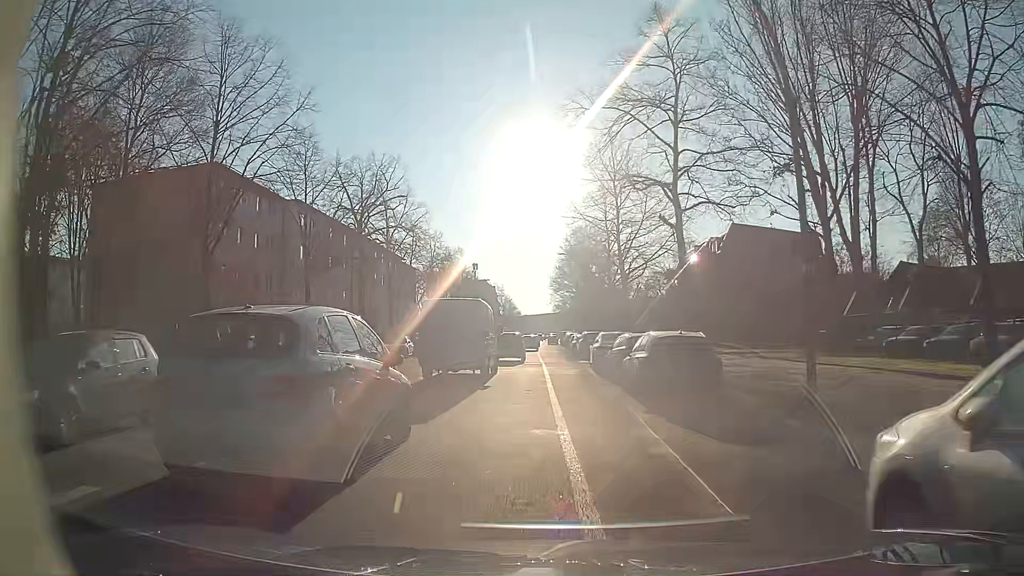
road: secondary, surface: asphalt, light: Day
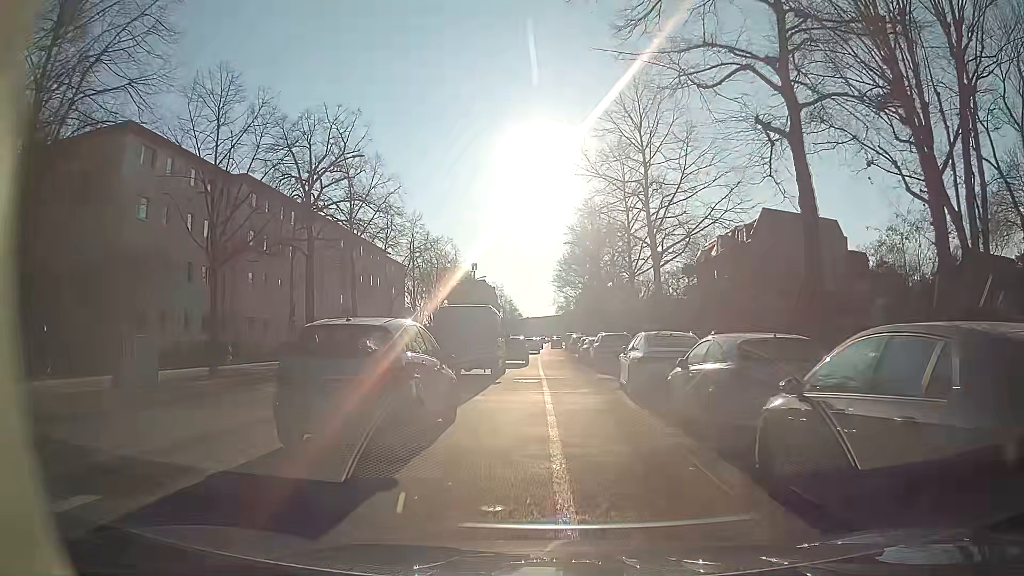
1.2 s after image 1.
(-0.2, +11.0) m; -2°
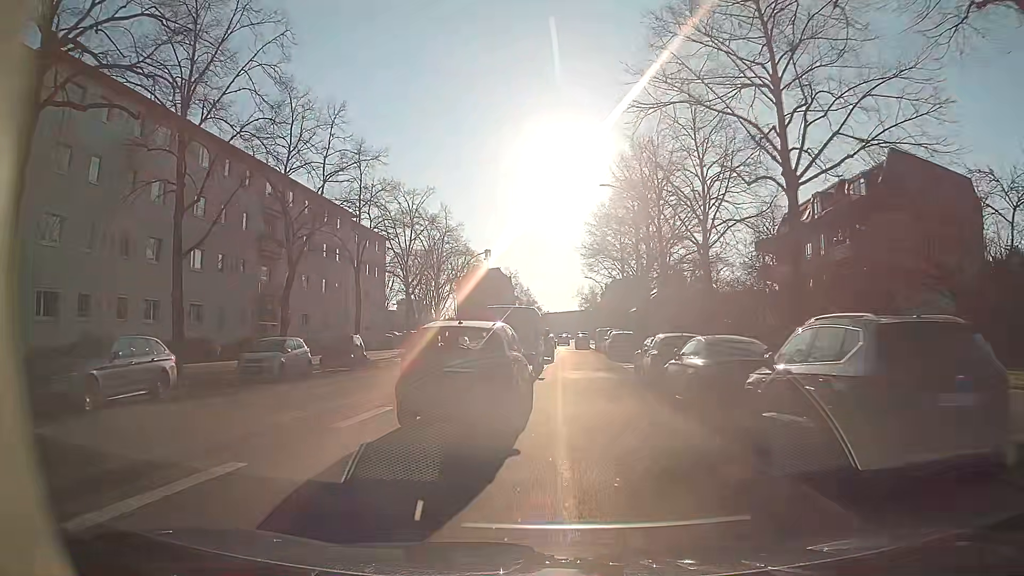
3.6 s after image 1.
(0.0, +23.7) m; 0°
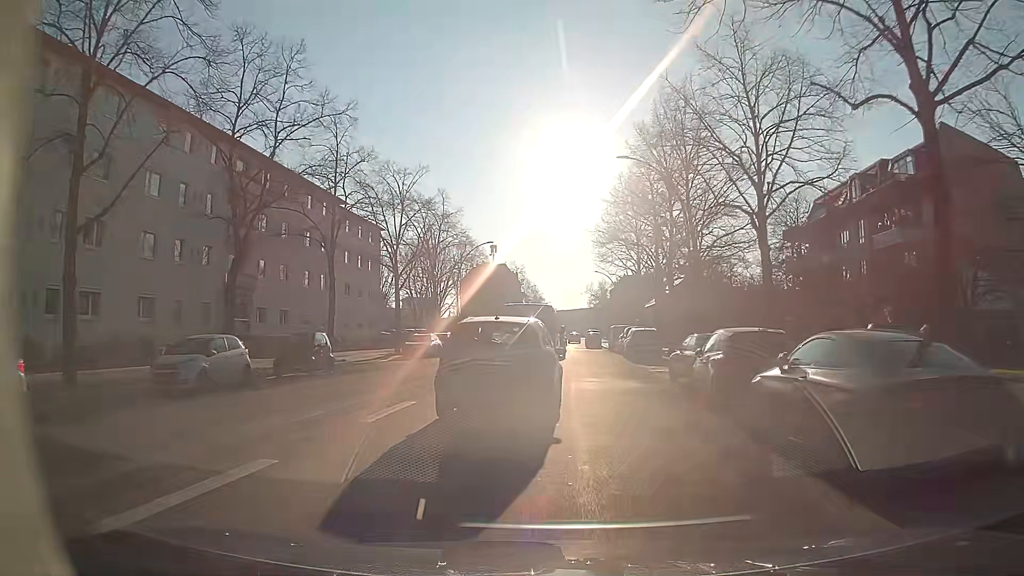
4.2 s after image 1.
(-0.1, +6.0) m; -1°
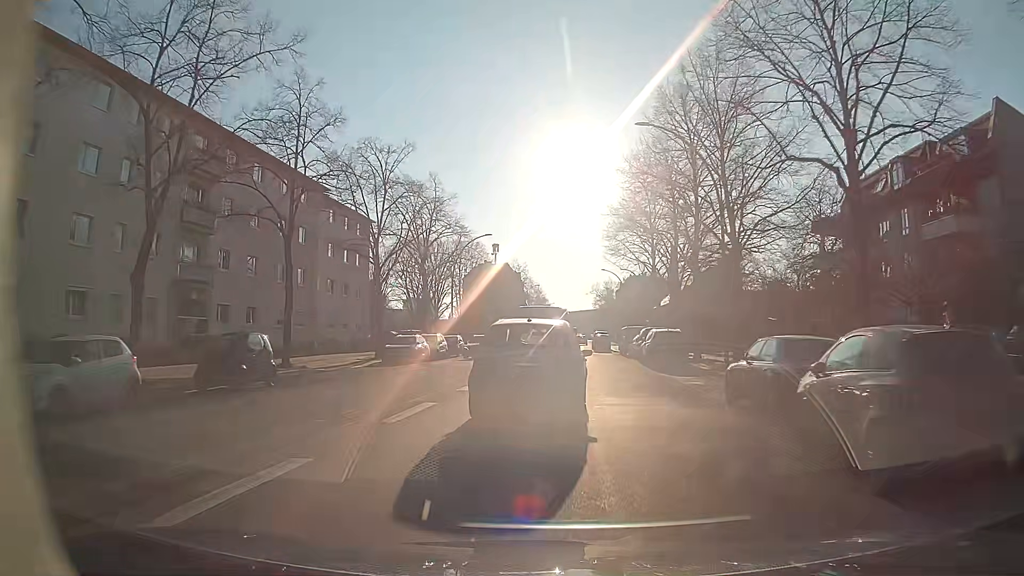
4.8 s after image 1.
(-0.1, +6.0) m; -1°
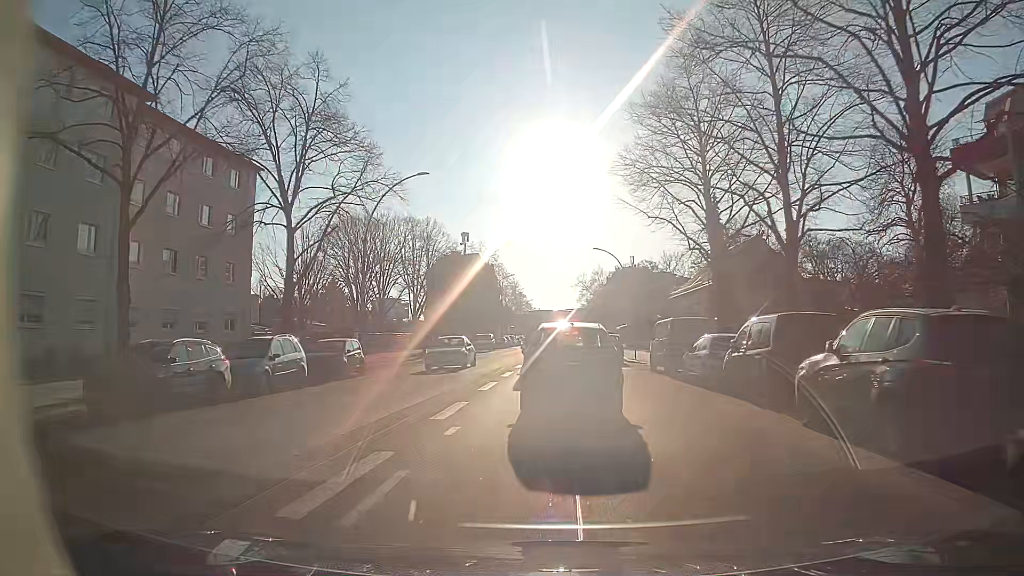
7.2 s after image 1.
(+0.4, +23.1) m; +2°
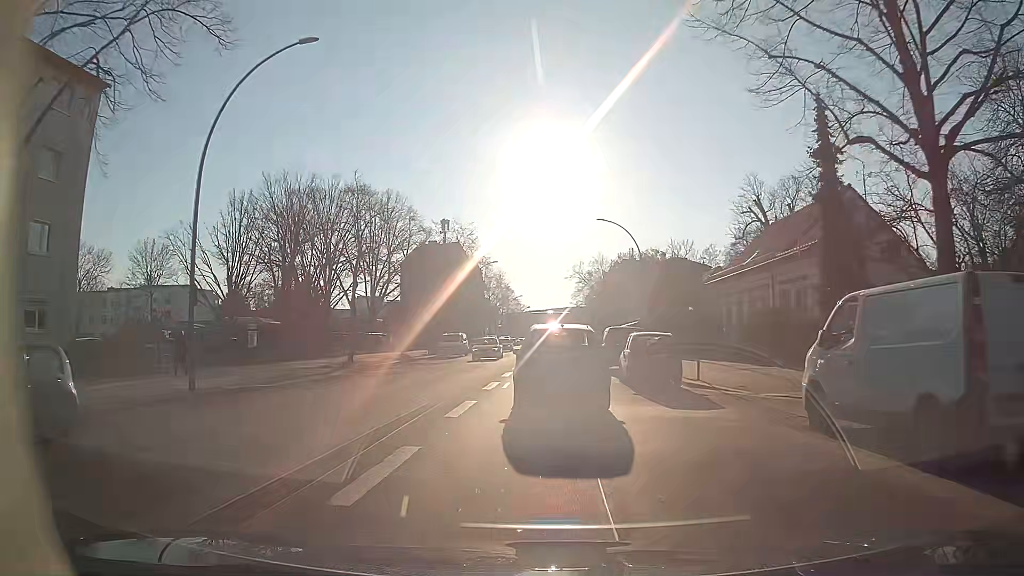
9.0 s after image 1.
(0.0, +17.6) m; +1°
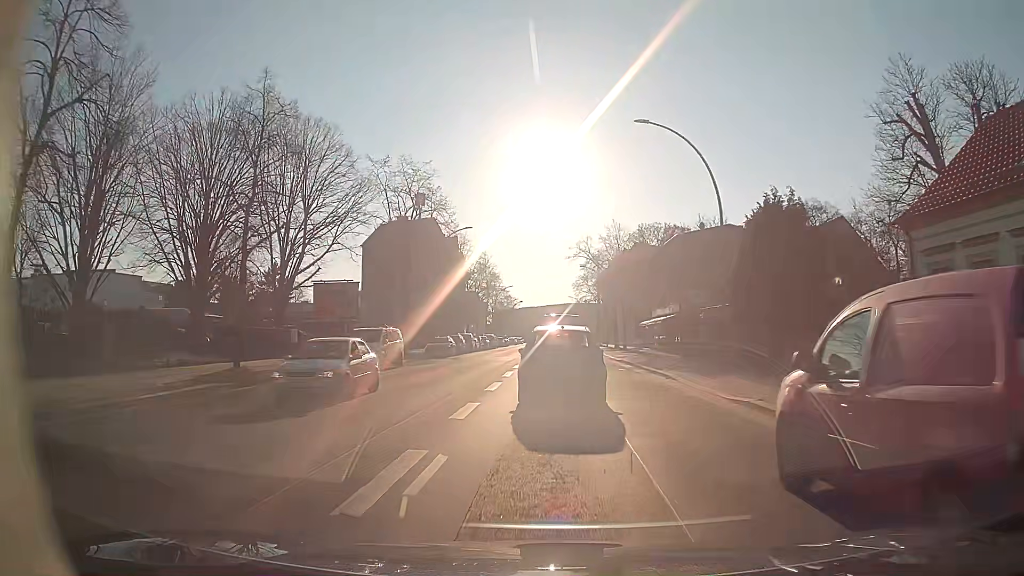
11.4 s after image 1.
(-0.2, +24.6) m; 0°
